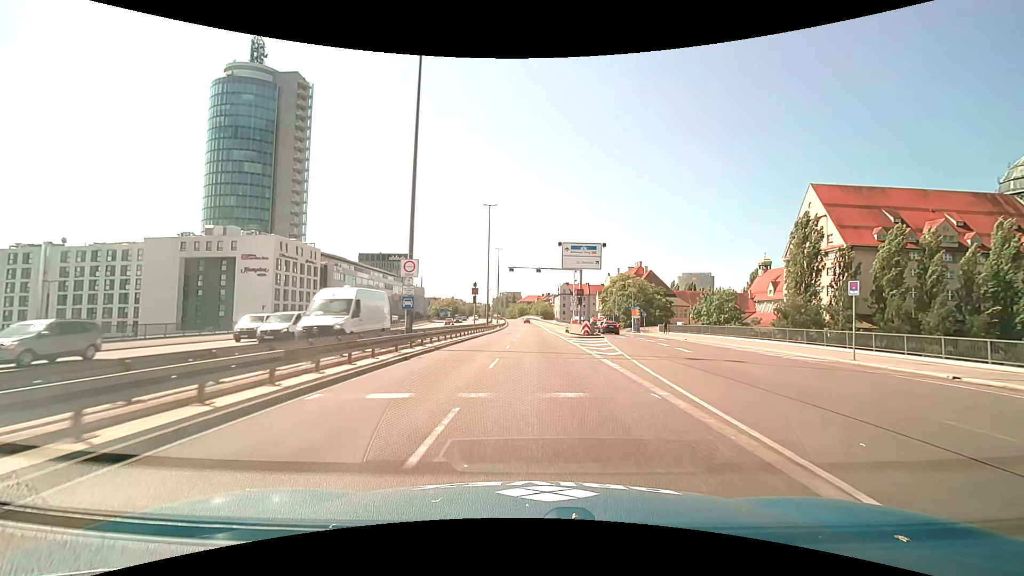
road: trunk_link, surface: asphalt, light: Day
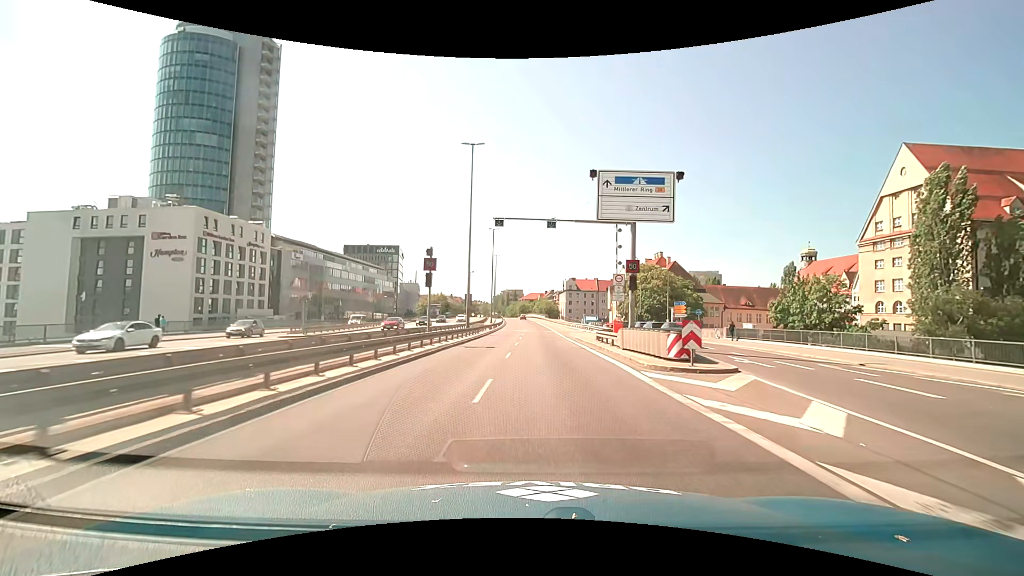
(-0.1, +23.5) m; 0°
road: trunk
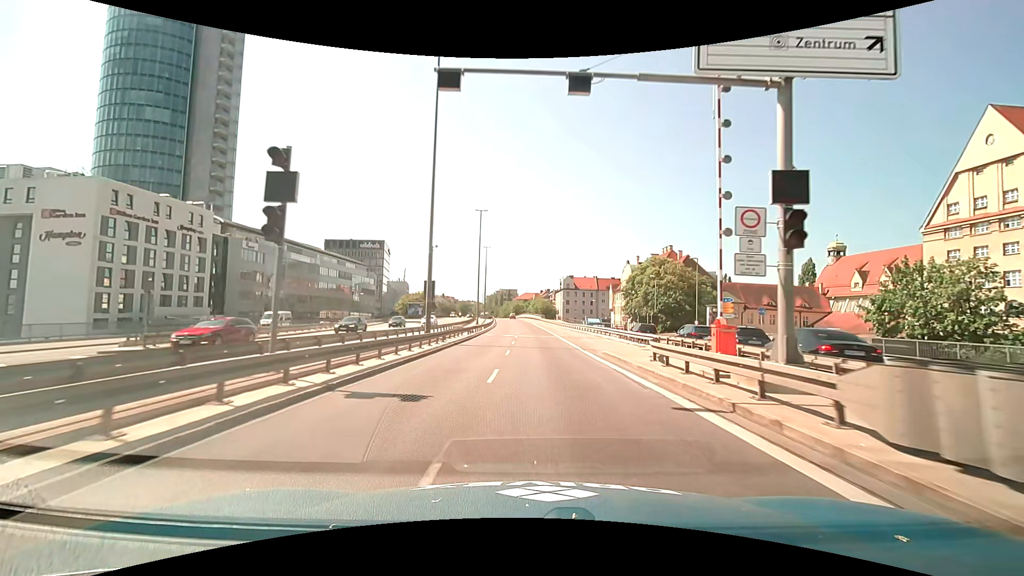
(0.0, +15.3) m; +1°
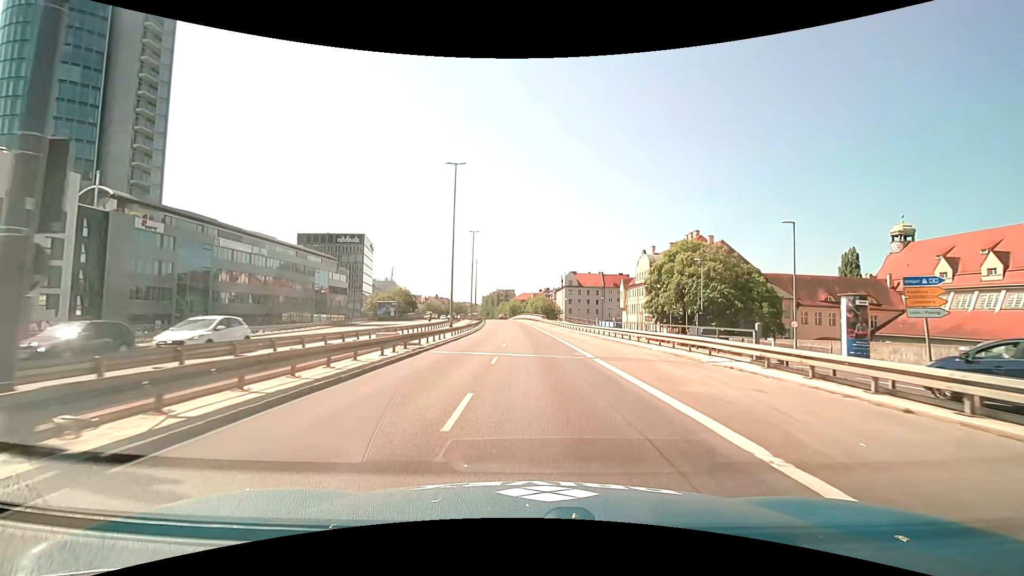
(+0.2, +22.7) m; 0°
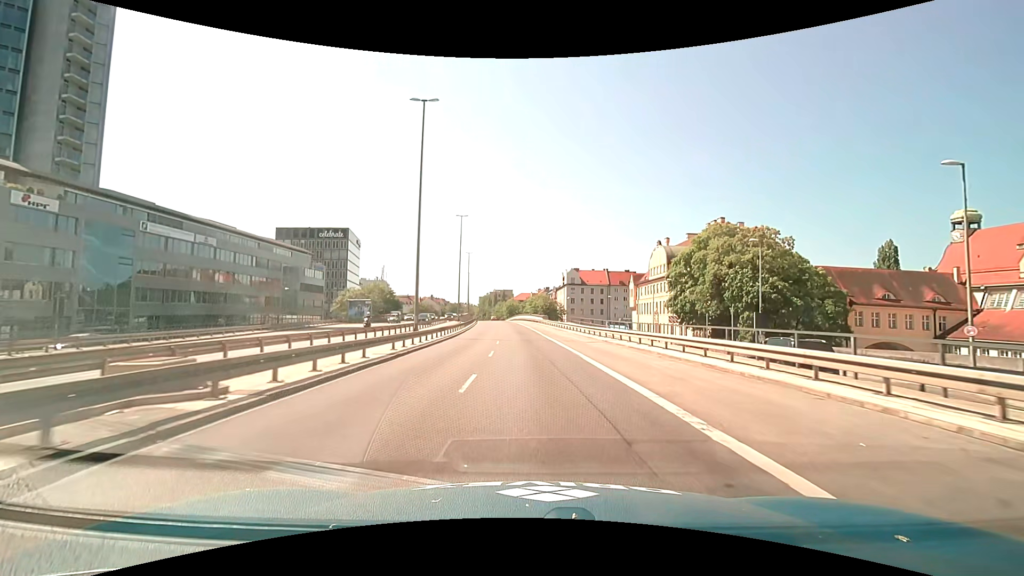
(0.0, +15.0) m; 0°
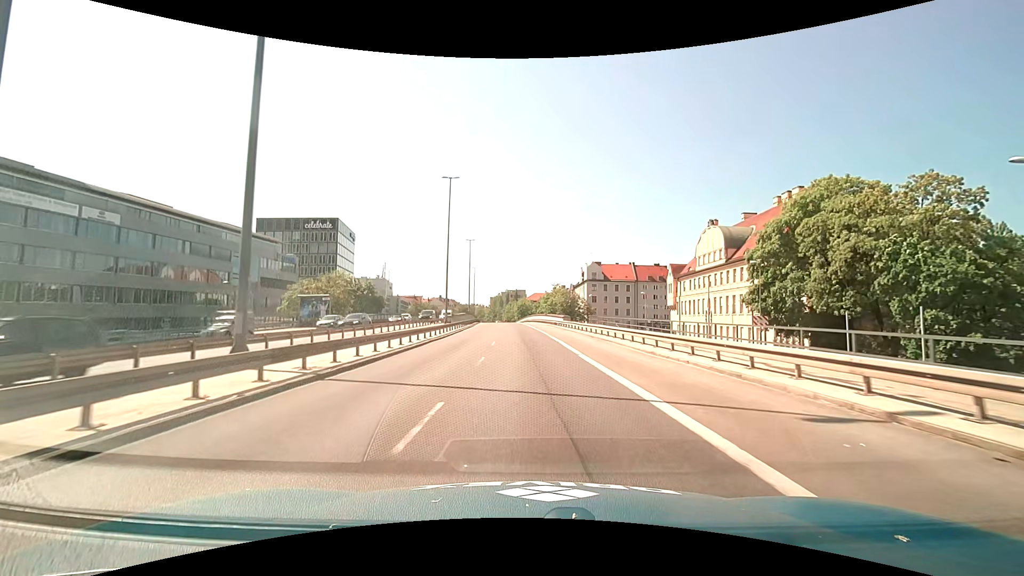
(-0.1, +22.2) m; -1°
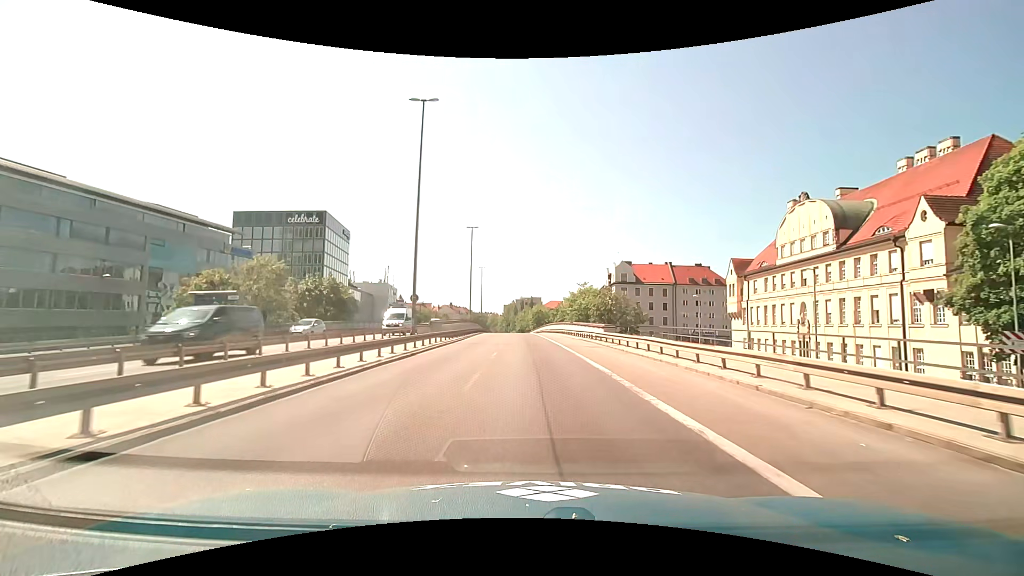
(-0.4, +22.4) m; -2°
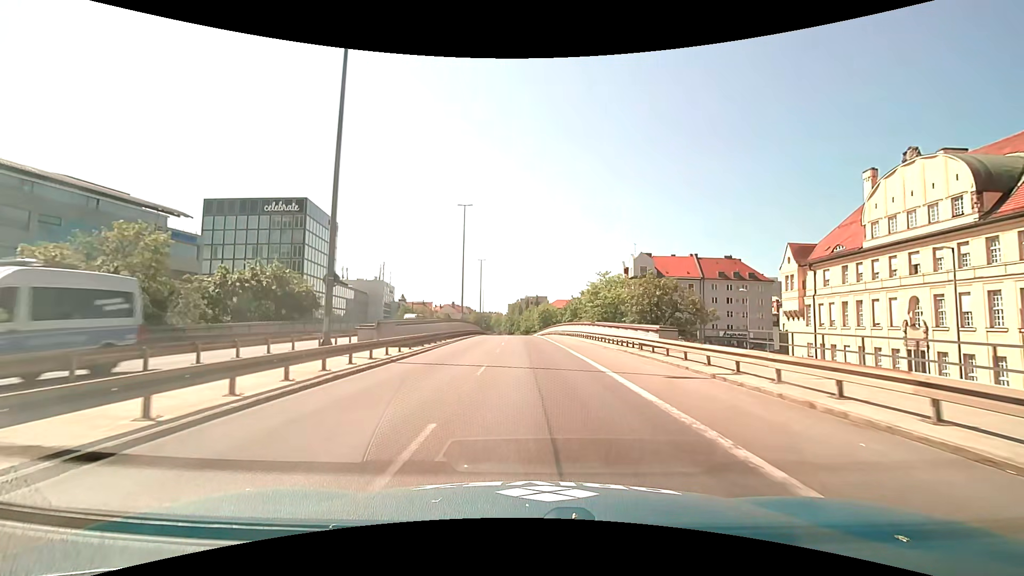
(0.0, +15.2) m; 0°
(0, +10) (0, +20) (0, +30) (-1, +40) (-1, +50) (-1, +60) (-2, +70) (-2, +80) (-3, +90) (-3, +100) m
